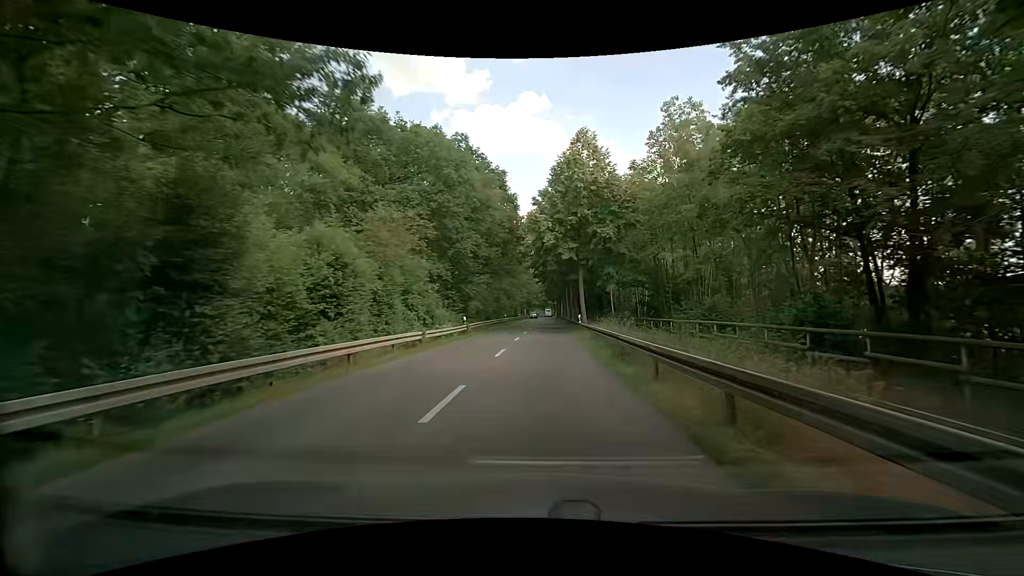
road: tertiary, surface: asphalt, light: Day
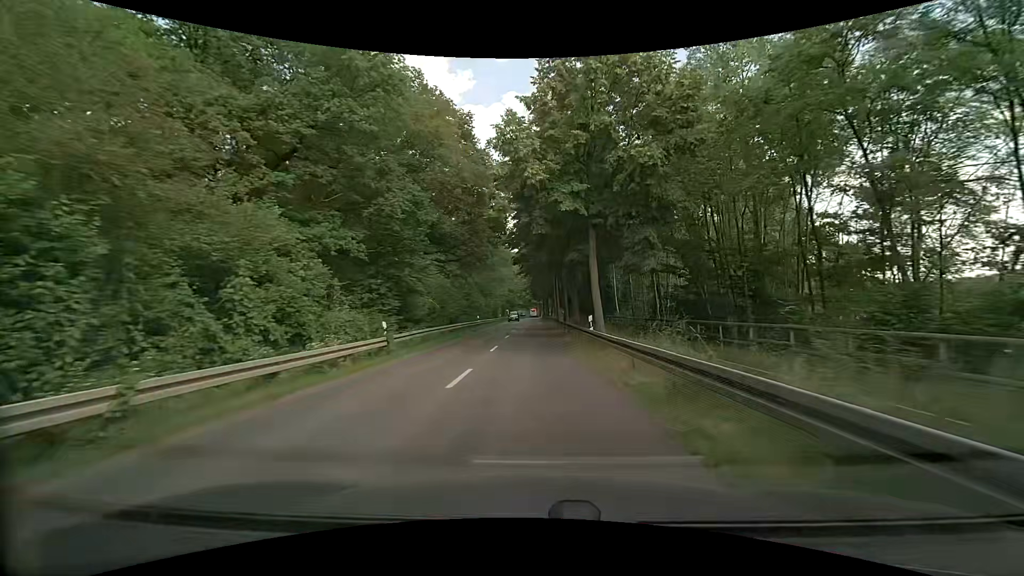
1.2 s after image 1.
(+0.3, +15.2) m; +2°
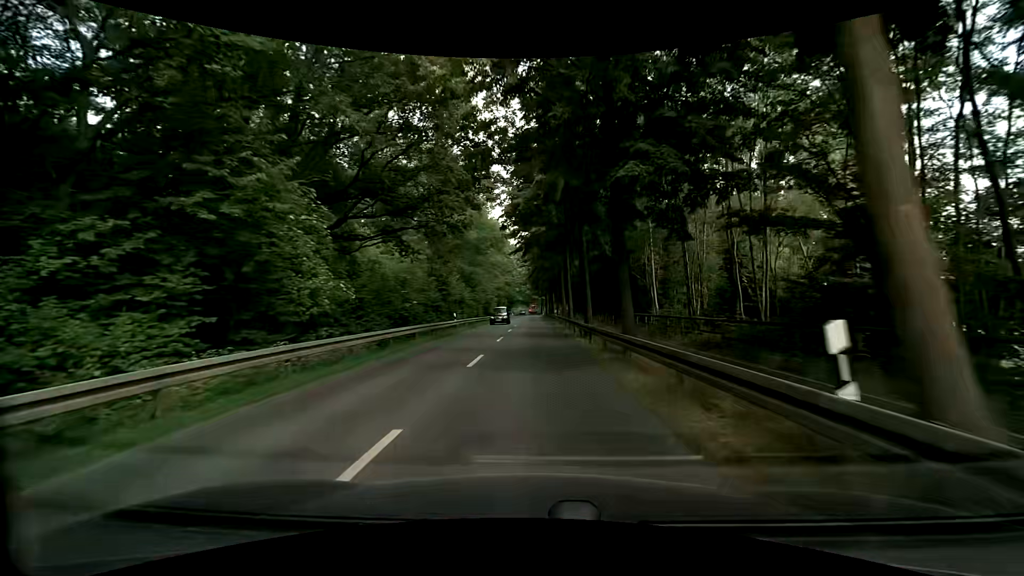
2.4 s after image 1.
(+0.1, +15.5) m; +1°
(0, +10) (0, +20) (0, +30) (0, +40) (0, +50) (0, +60) (-1, +70) (-1, +80) (-1, +90) (-1, +100) m
